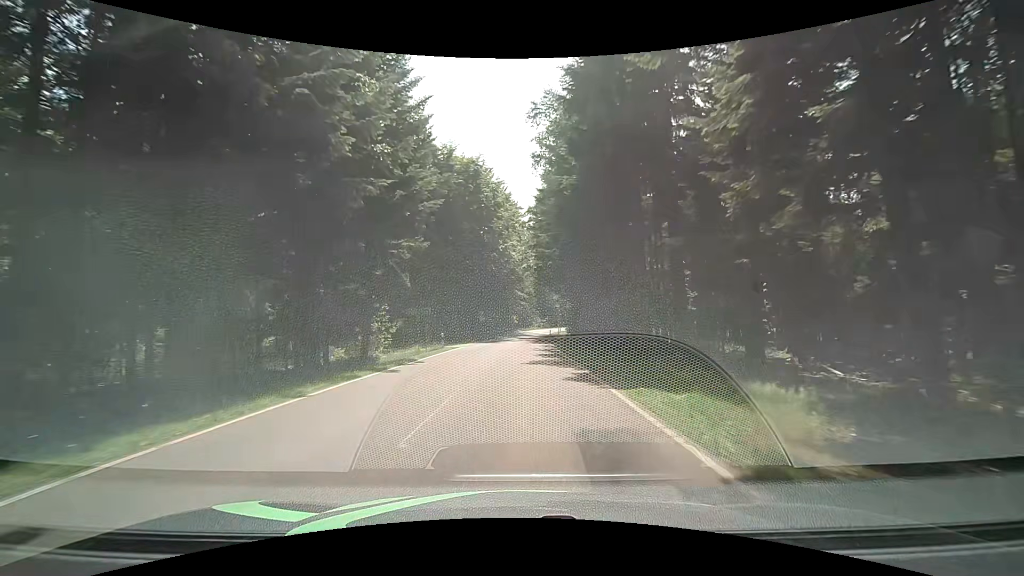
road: tertiary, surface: asphalt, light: Day
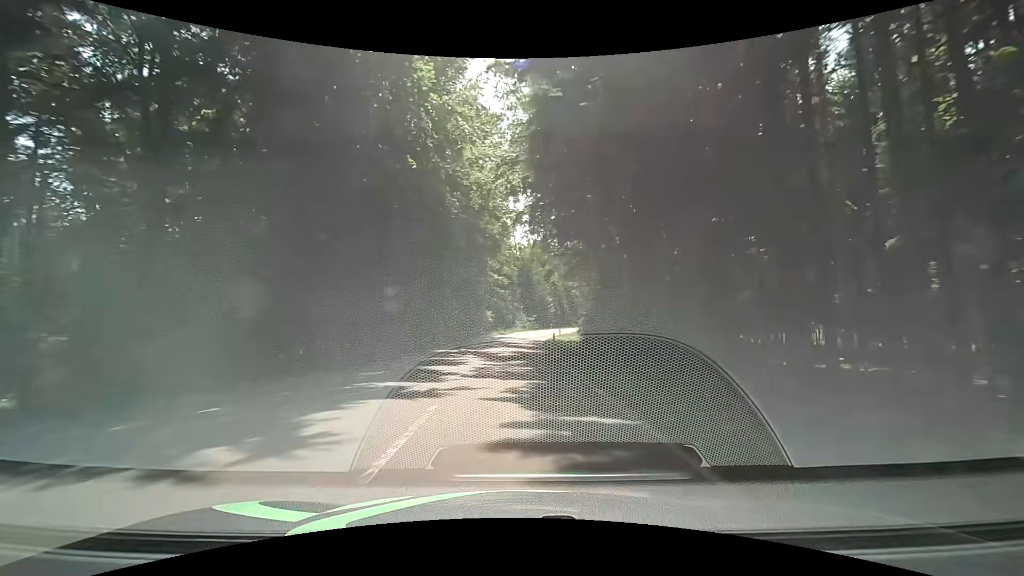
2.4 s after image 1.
(+0.9, +36.8) m; +2°
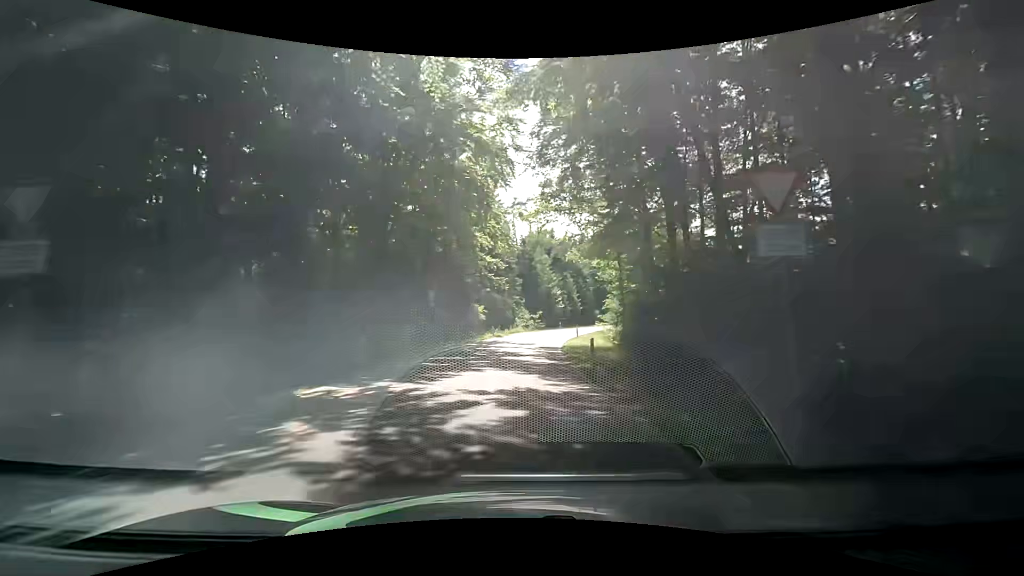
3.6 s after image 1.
(+0.3, +17.8) m; +1°
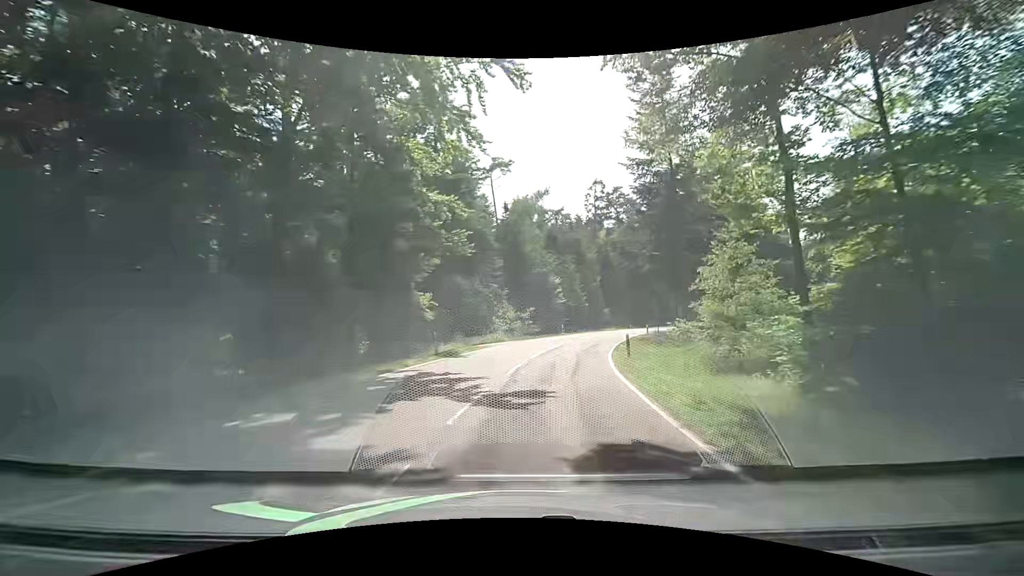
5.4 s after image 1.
(+0.2, +25.8) m; +1°
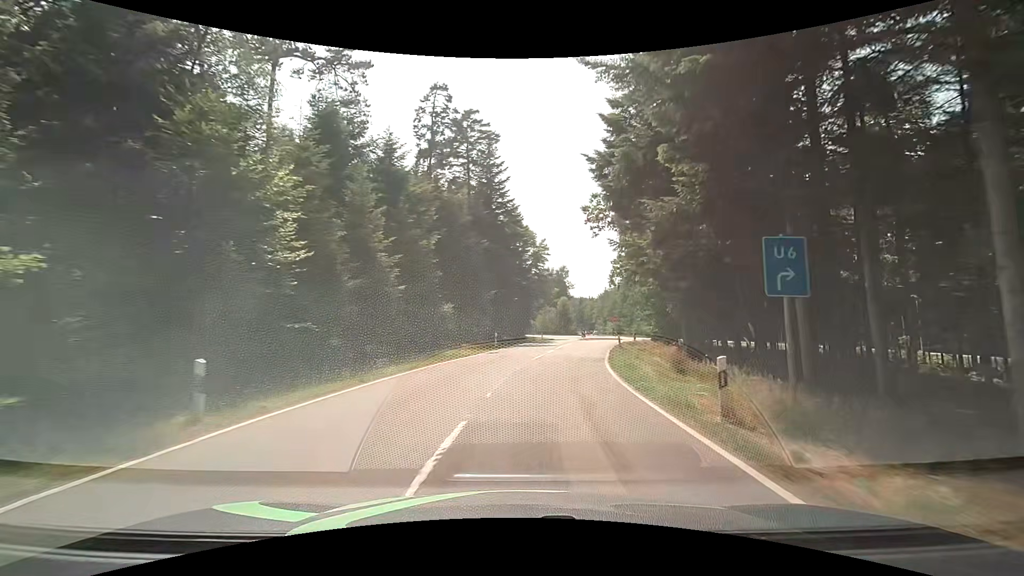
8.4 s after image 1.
(+5.9, +38.6) m; +20°
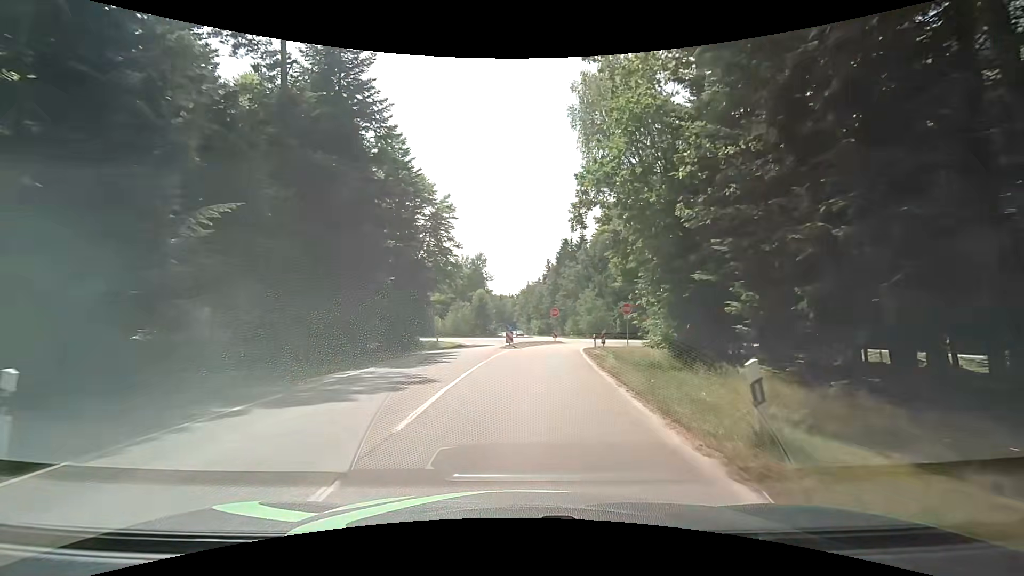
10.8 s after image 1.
(+2.7, +27.0) m; +9°
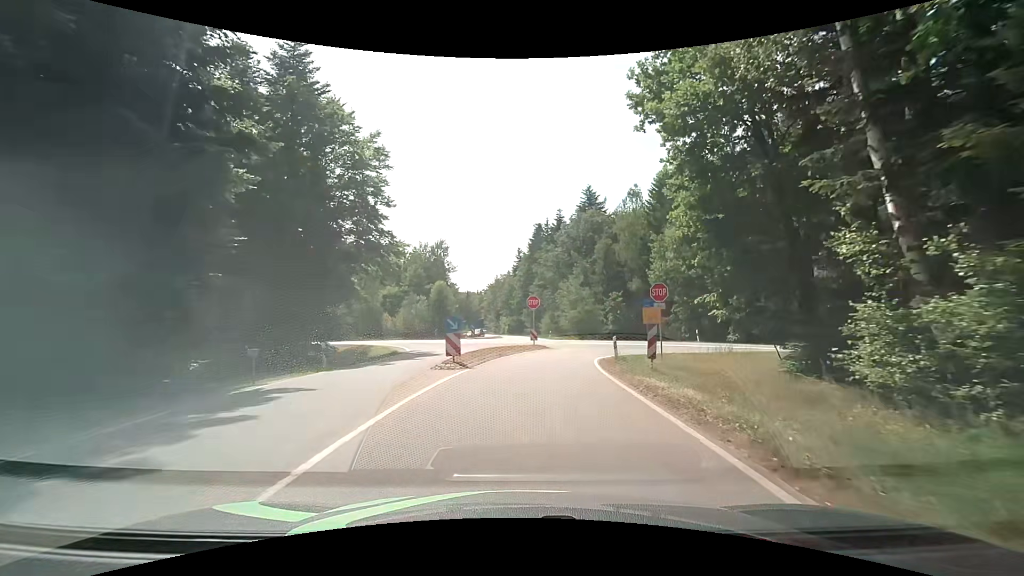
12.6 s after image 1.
(+0.4, +16.6) m; +2°
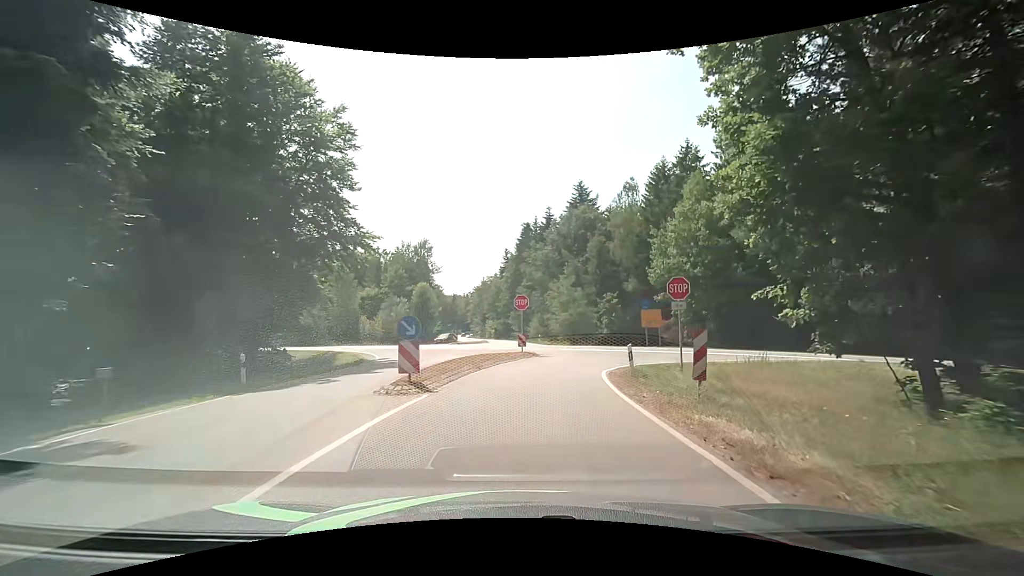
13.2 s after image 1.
(+0.2, +4.8) m; +4°
